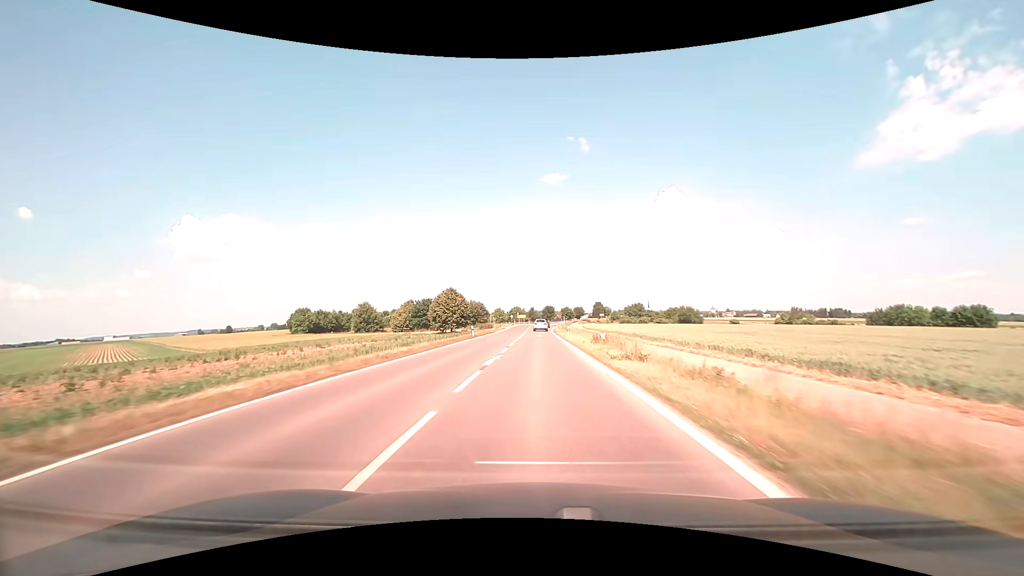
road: tertiary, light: Day
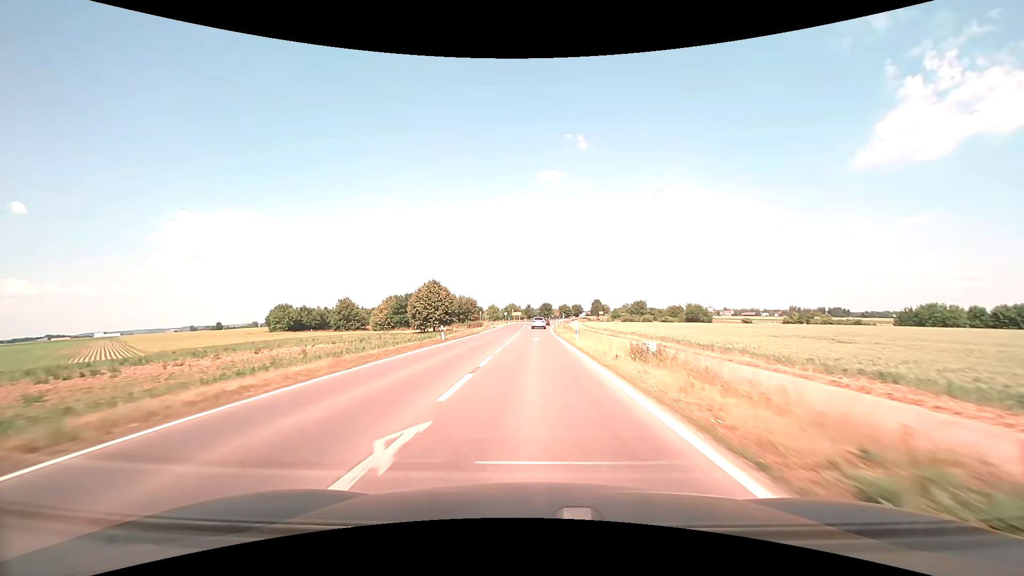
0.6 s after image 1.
(+0.1, +13.0) m; 0°
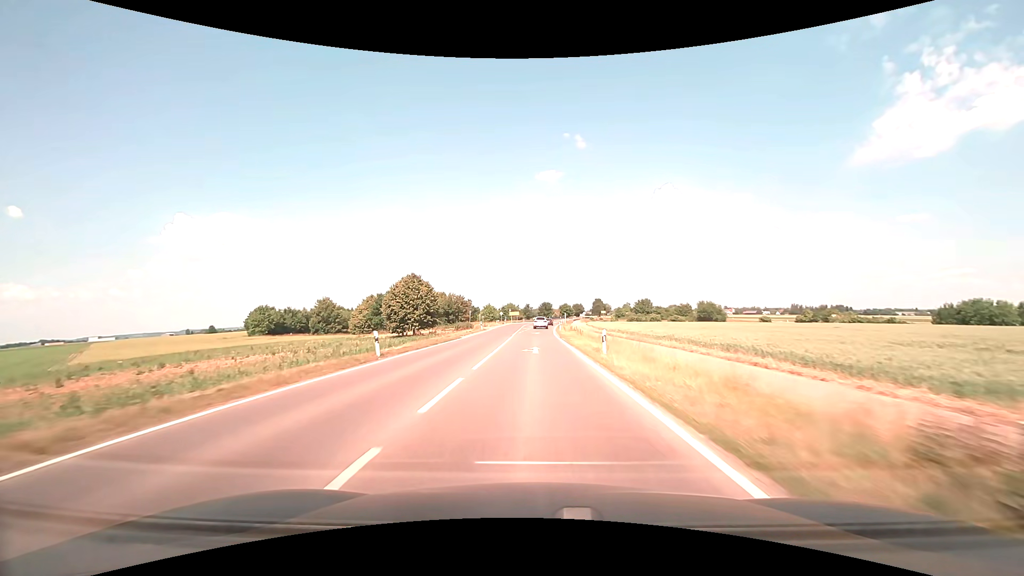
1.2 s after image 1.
(+0.1, +12.9) m; 0°
(0, +10) (0, +20) (0, +30) (0, +40) (0, +50) (+1, +60) (+1, +70) (+1, +80) (+2, +90) (+2, +100) m
